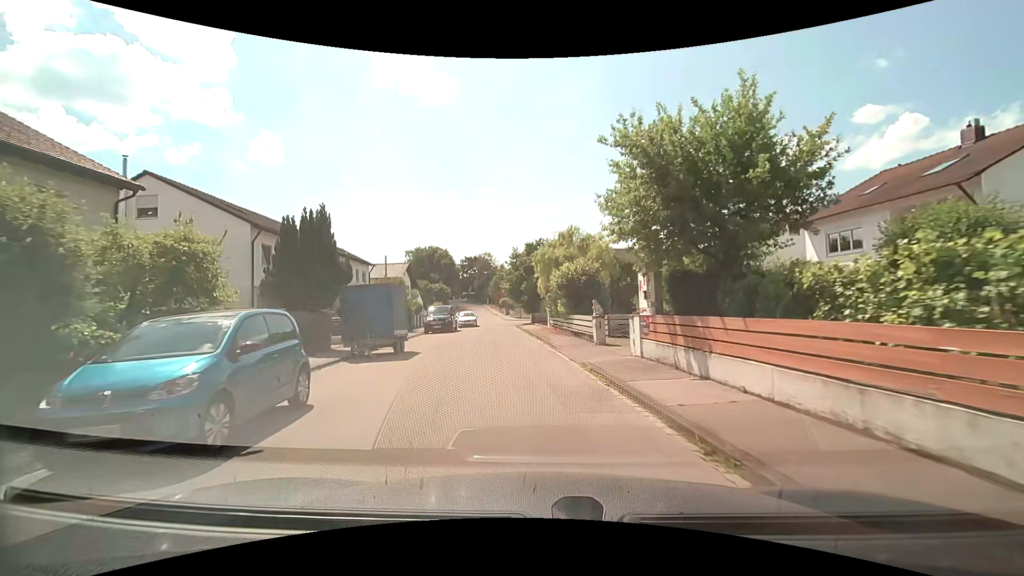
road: residential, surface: asphalt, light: Day
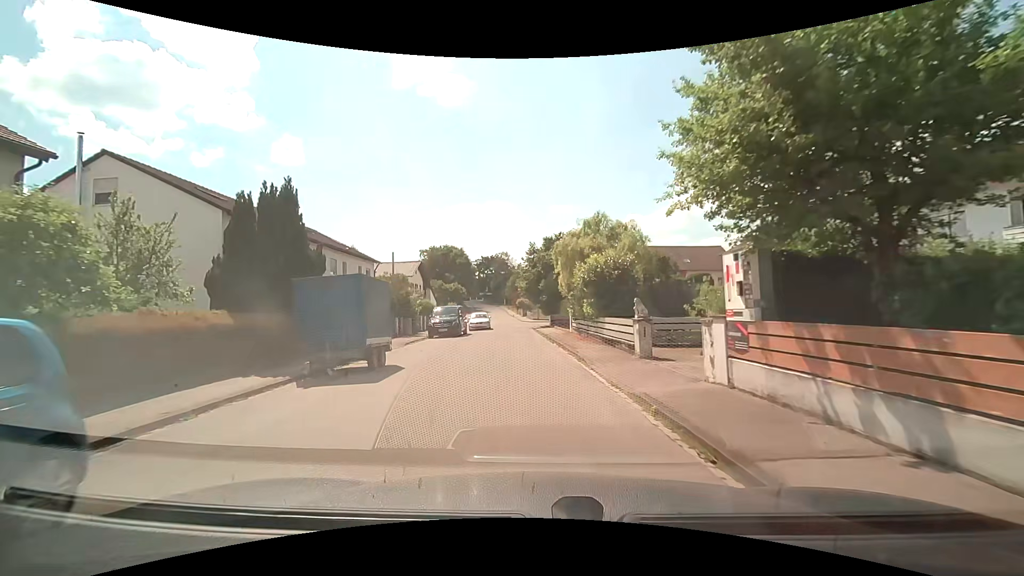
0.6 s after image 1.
(-0.1, +4.4) m; -2°
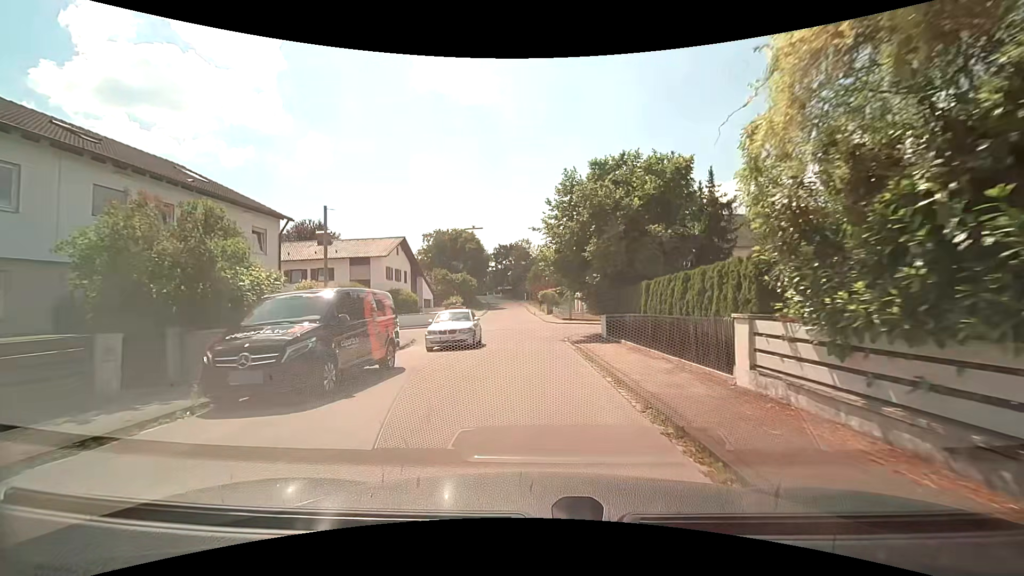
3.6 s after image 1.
(-0.9, +21.5) m; -3°
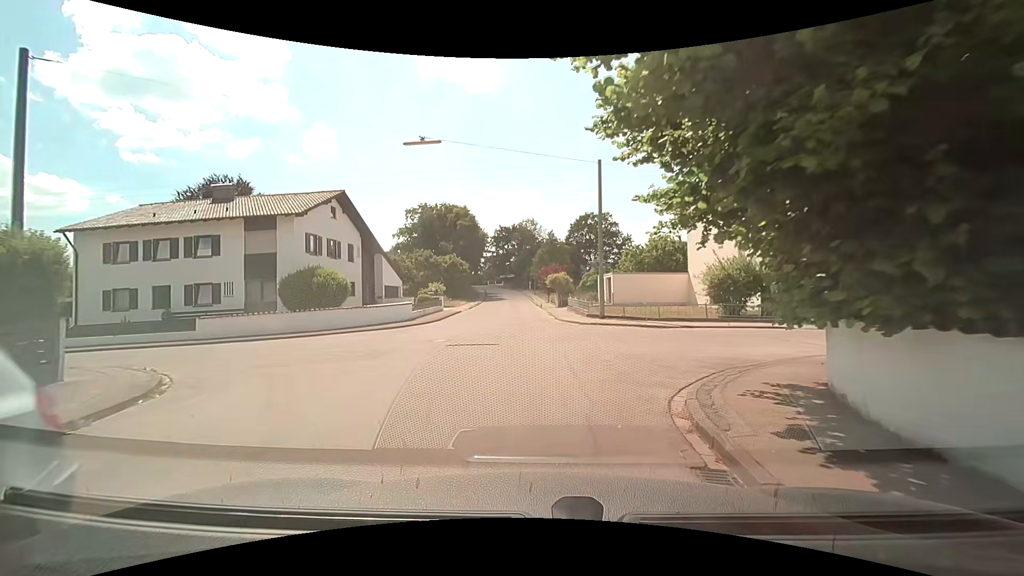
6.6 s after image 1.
(-0.3, +17.8) m; -2°
(0, +10) (0, +20) (0, +30) (-1, +40) (-1, +50) (-1, +60) (-1, +70) (-2, +80) (-2, +90) (-3, +100) m
